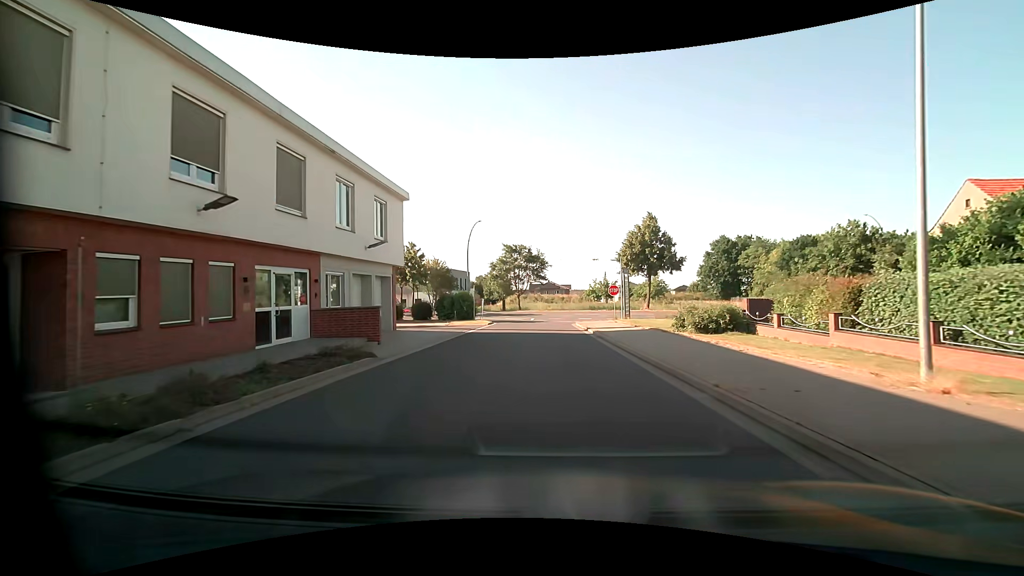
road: residential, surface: asphalt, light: Day
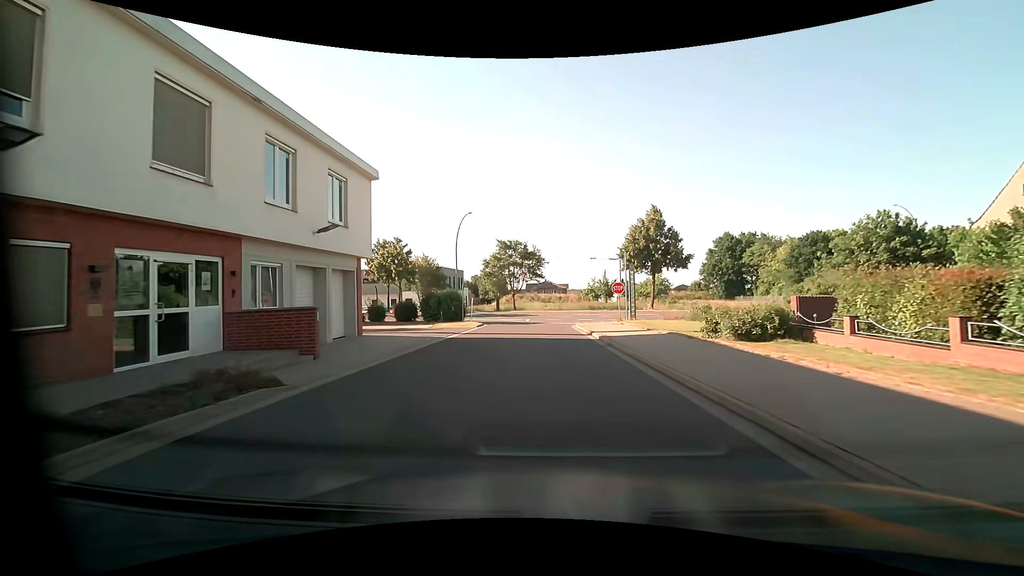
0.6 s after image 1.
(0.0, +4.4) m; 0°
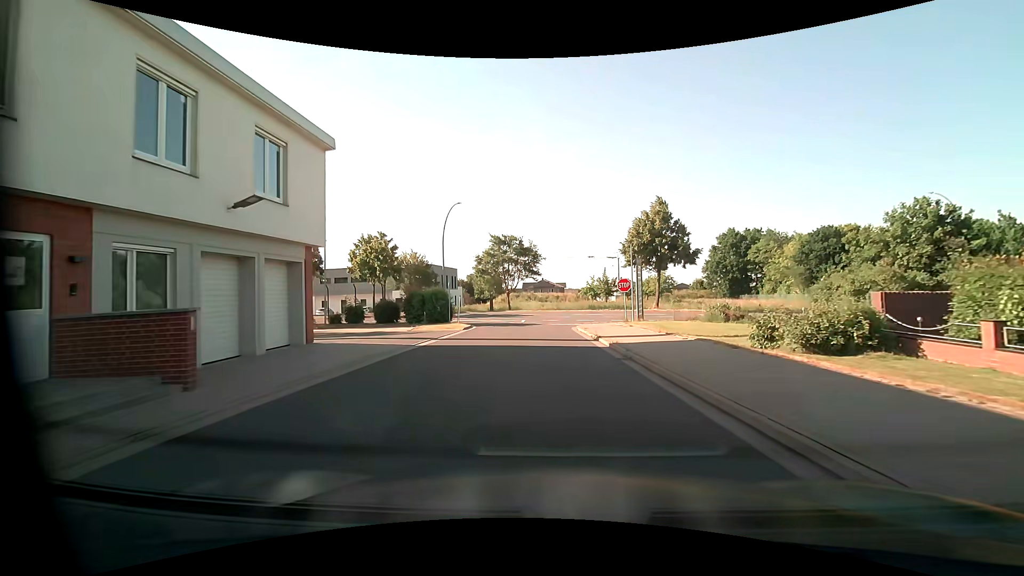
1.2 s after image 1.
(0.0, +4.3) m; +1°
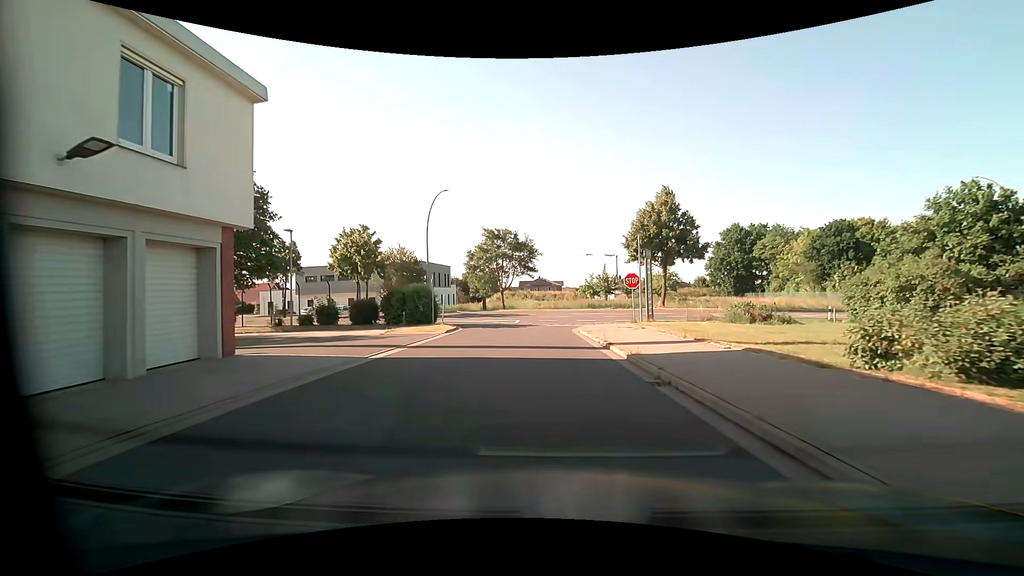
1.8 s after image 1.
(0.0, +4.2) m; 0°
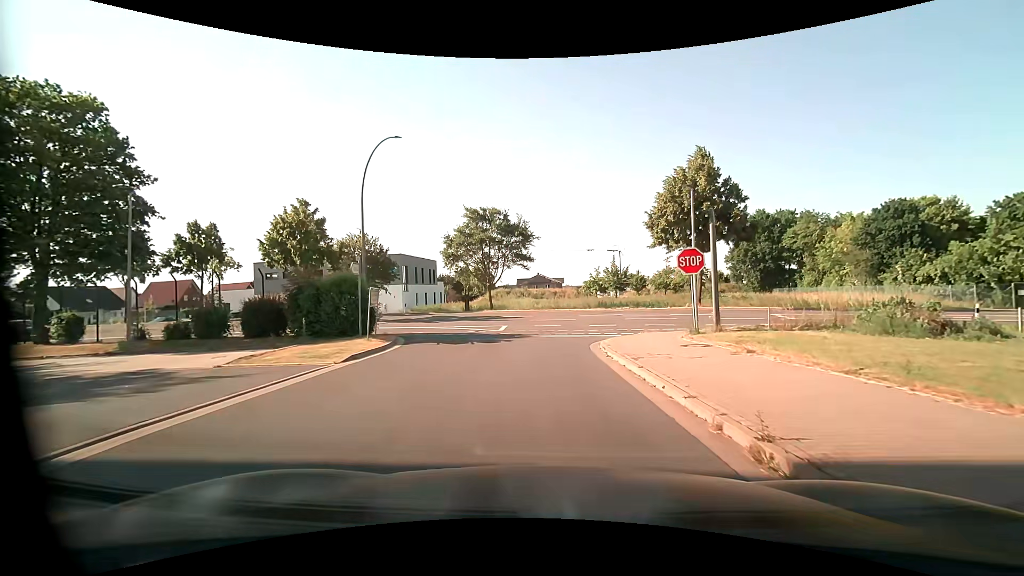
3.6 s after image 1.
(+0.1, +11.9) m; +1°
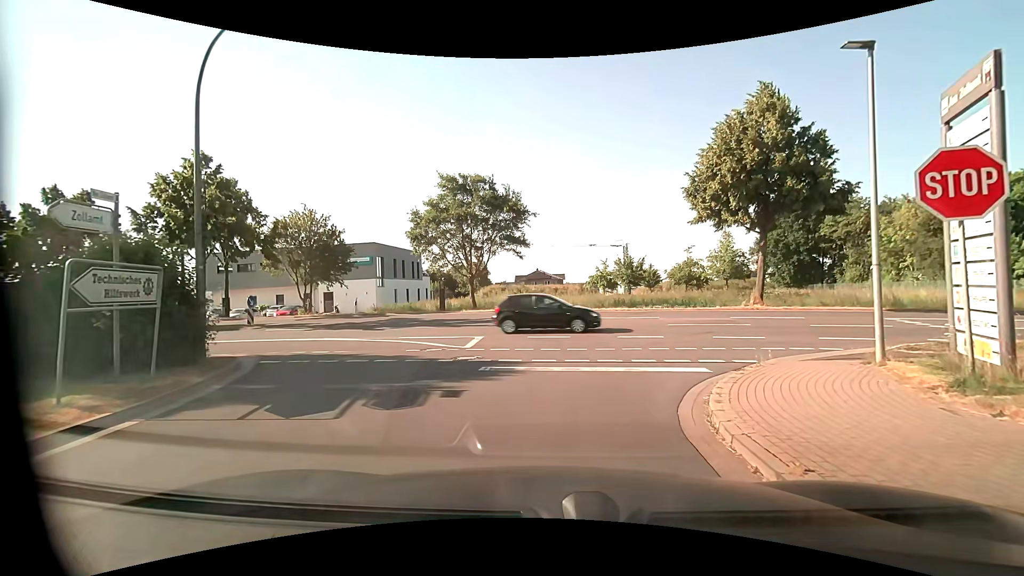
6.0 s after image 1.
(-0.1, +10.5) m; -1°
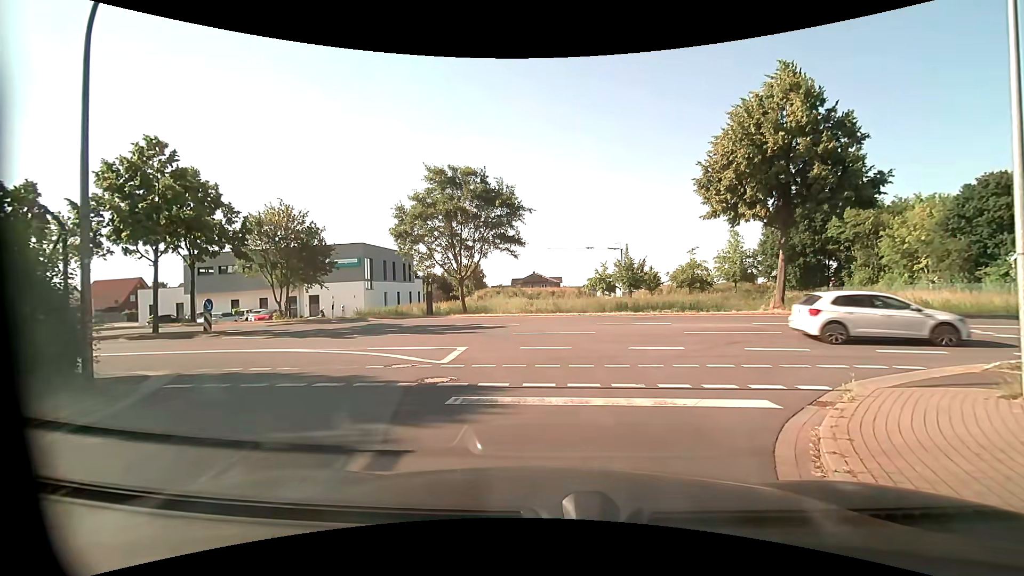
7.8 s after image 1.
(0.0, +2.6) m; +1°
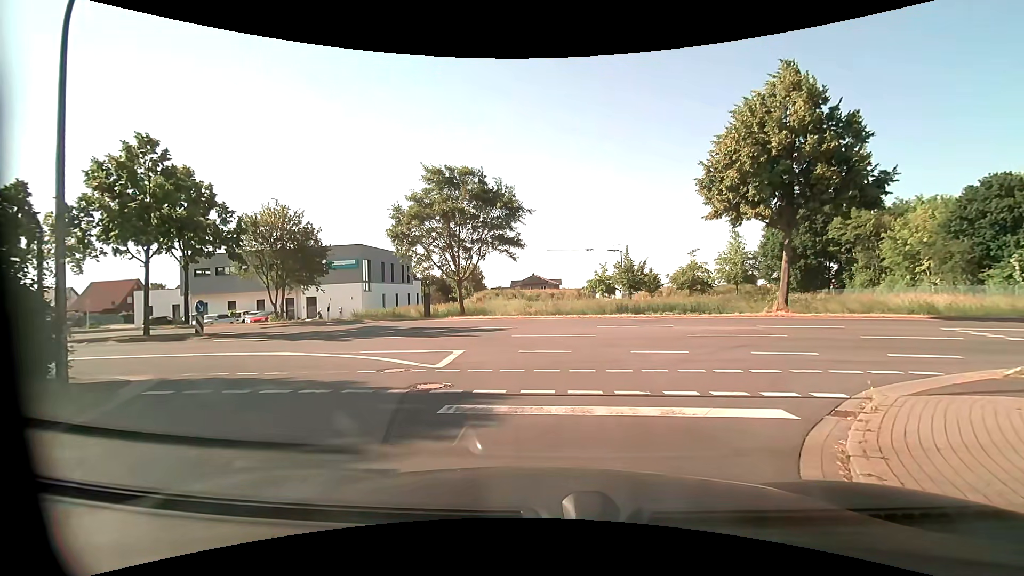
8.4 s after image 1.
(0.0, +0.5) m; 0°
